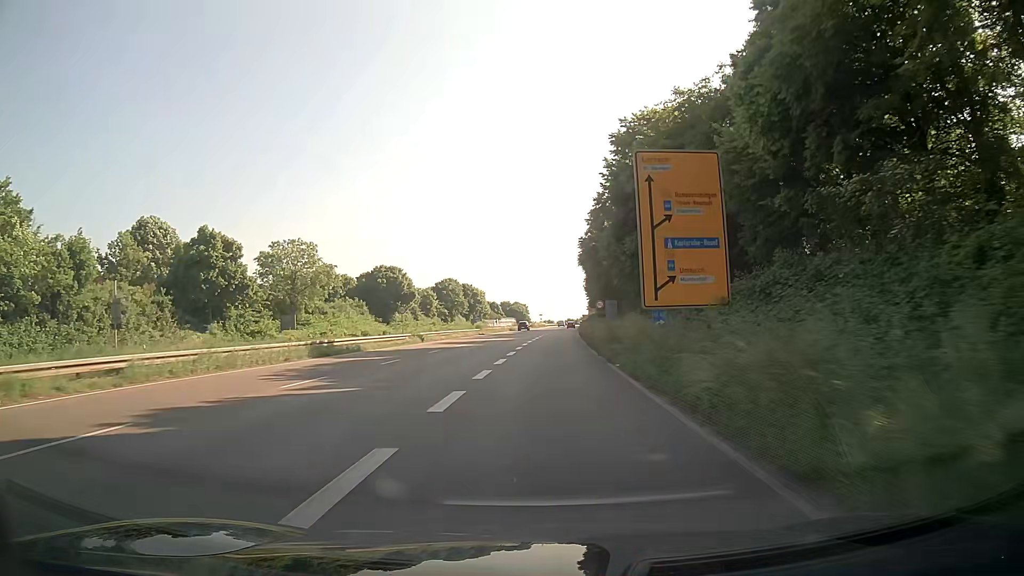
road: trunk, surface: asphalt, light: Day
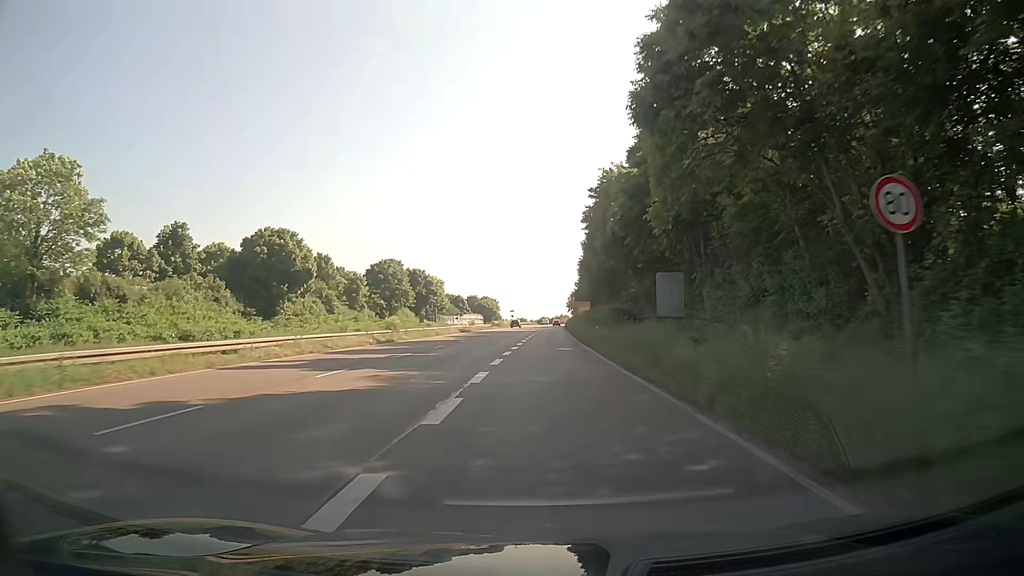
(+1.0, +43.2) m; +2°
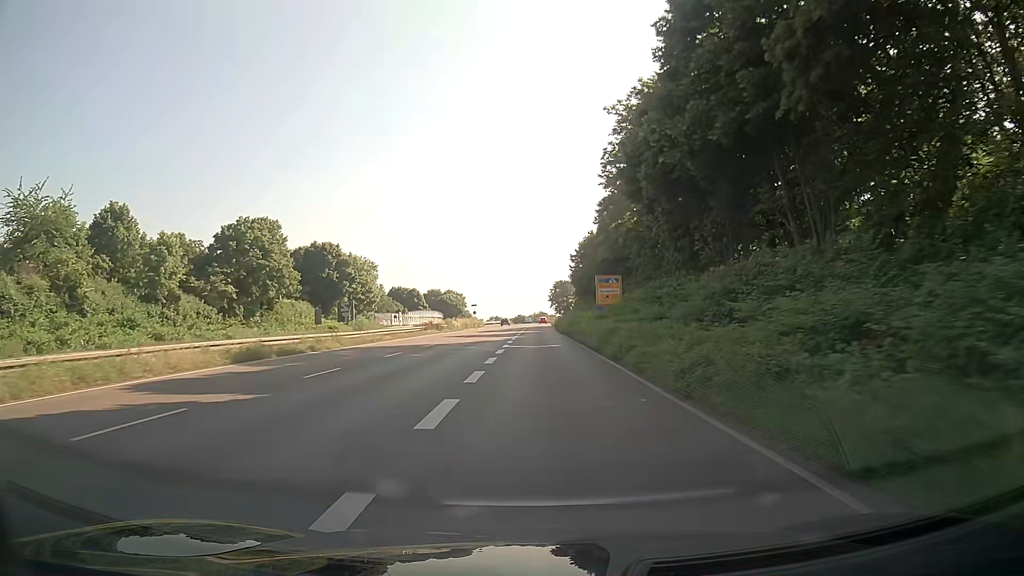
(+1.0, +54.4) m; +2°
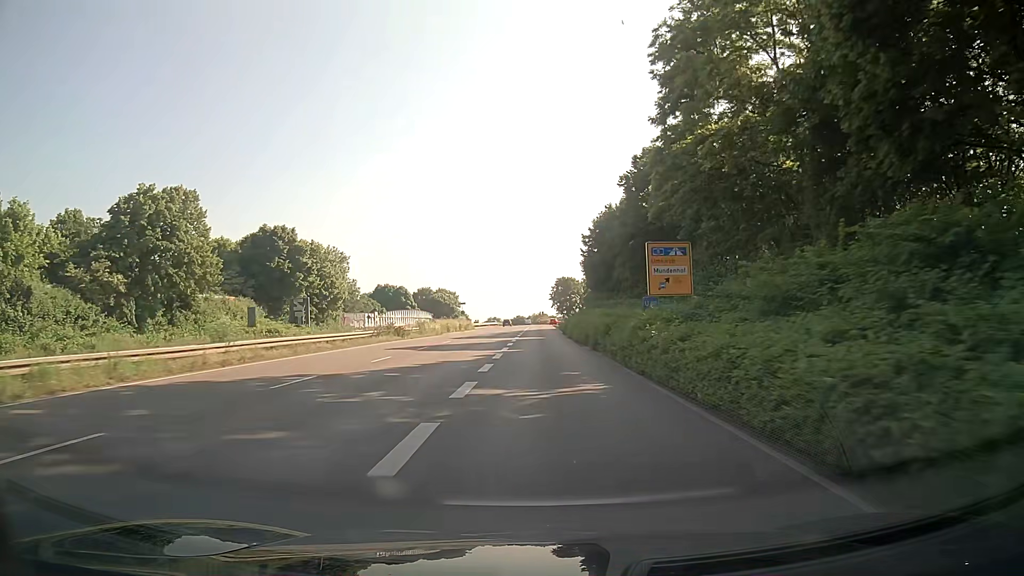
(-0.1, +20.2) m; 0°
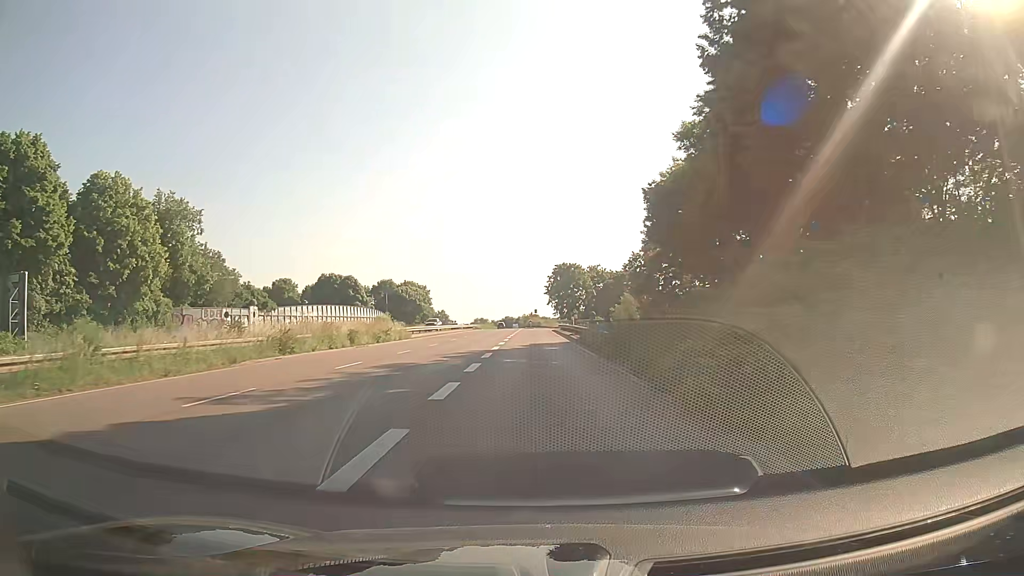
(+0.5, +48.4) m; +1°
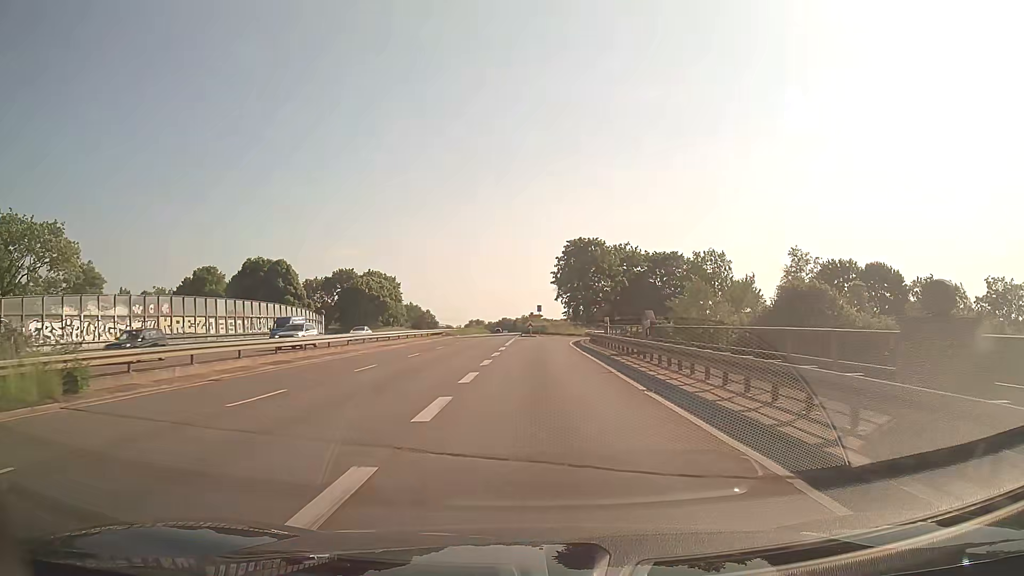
(0.0, +43.5) m; 0°
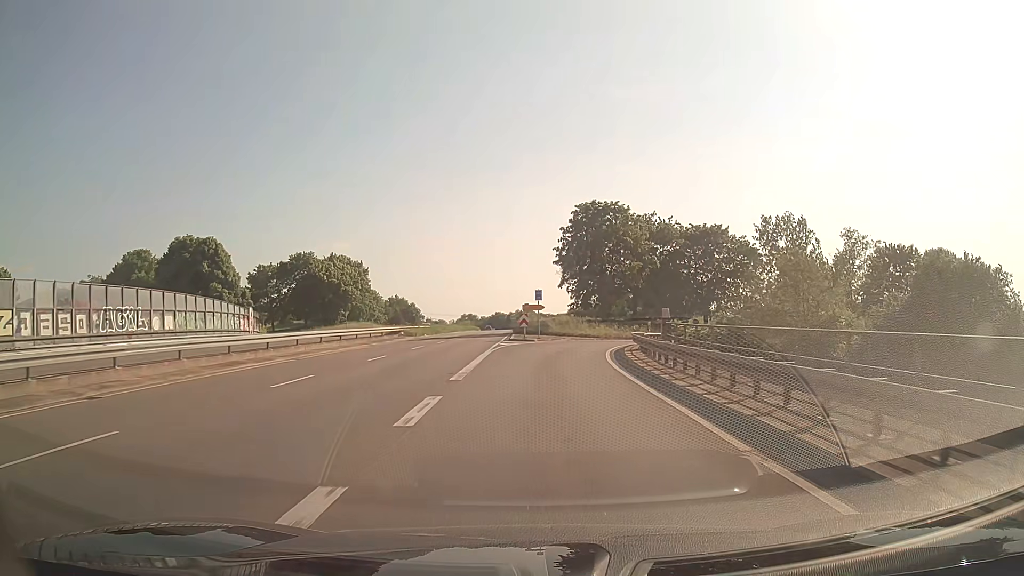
(+0.1, +24.6) m; 0°
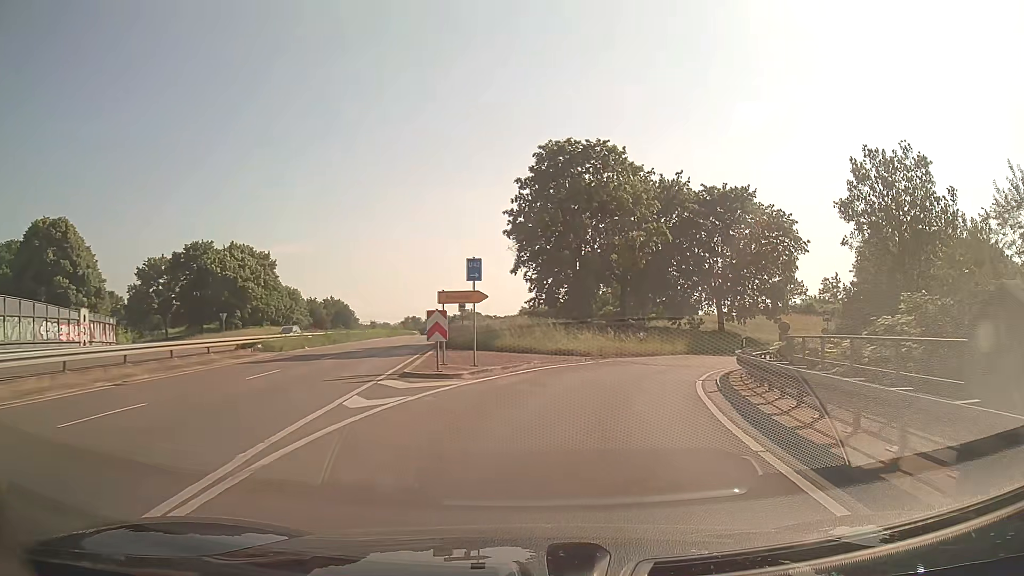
(+0.5, +23.2) m; +5°
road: trunk_link
(+1, +10) (+3, +20) (+7, +29) (+13, +37) (+21, +43) (+30, +47) (+40, +50) (+50, +50) (+60, +50) (+70, +50) m
